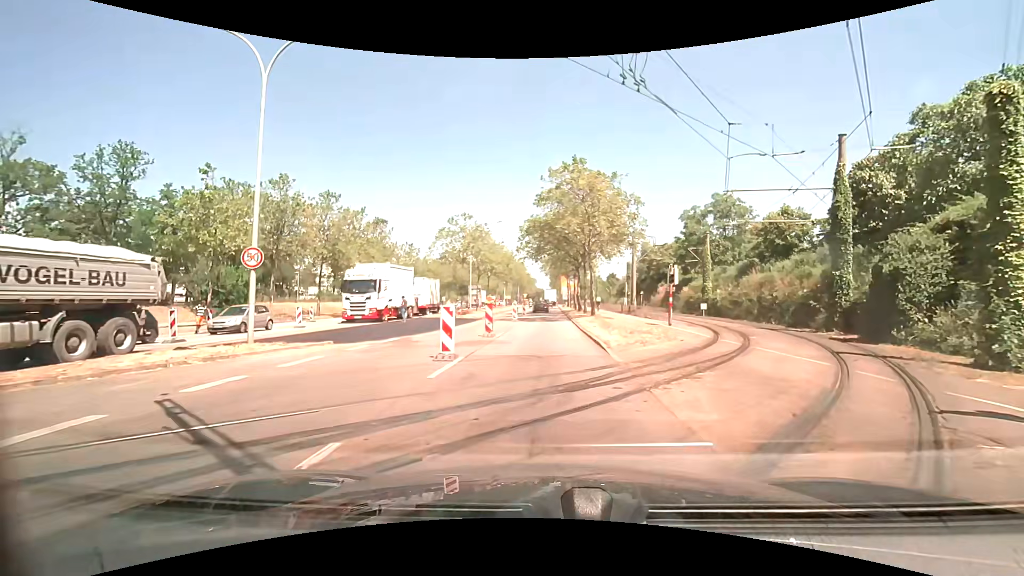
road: primary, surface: asphalt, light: Day
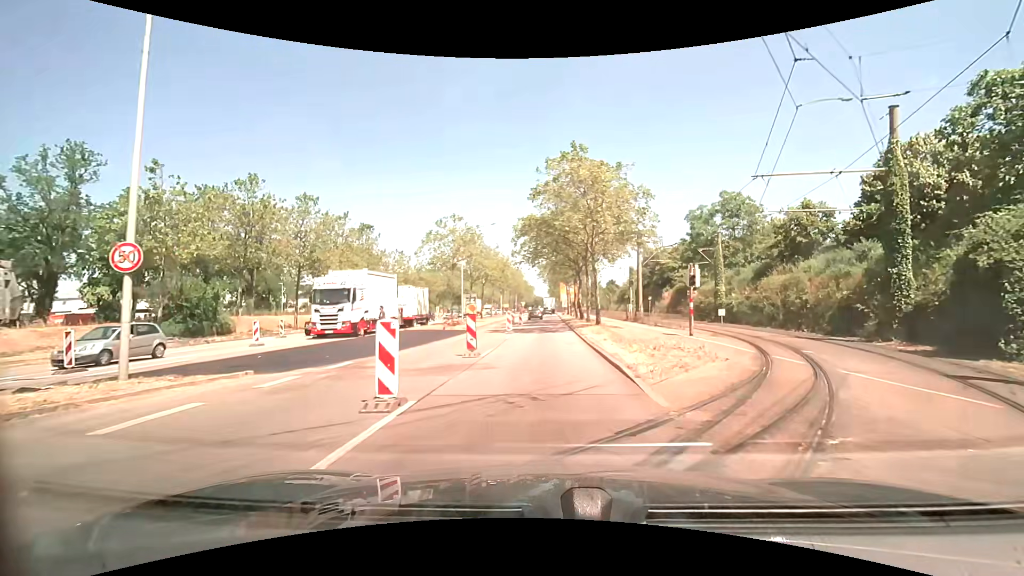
(0.0, +4.2) m; -1°
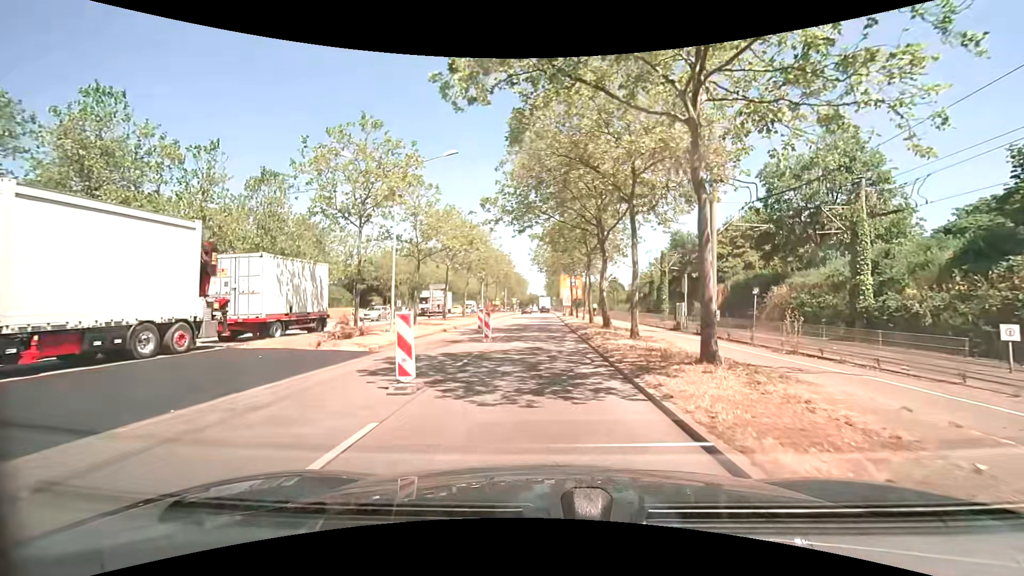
(+0.3, +21.3) m; +1°
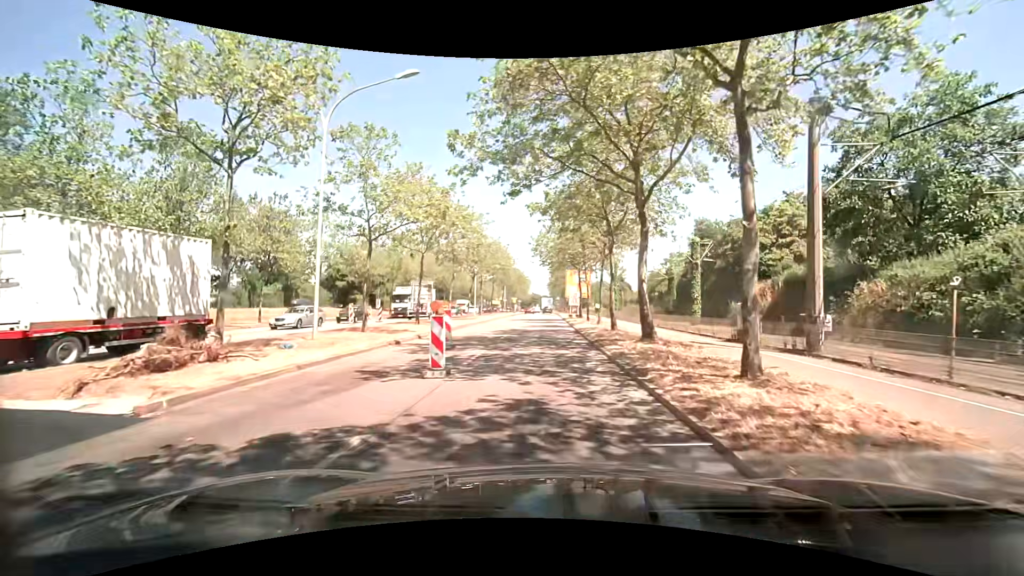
(-0.1, +9.6) m; -1°
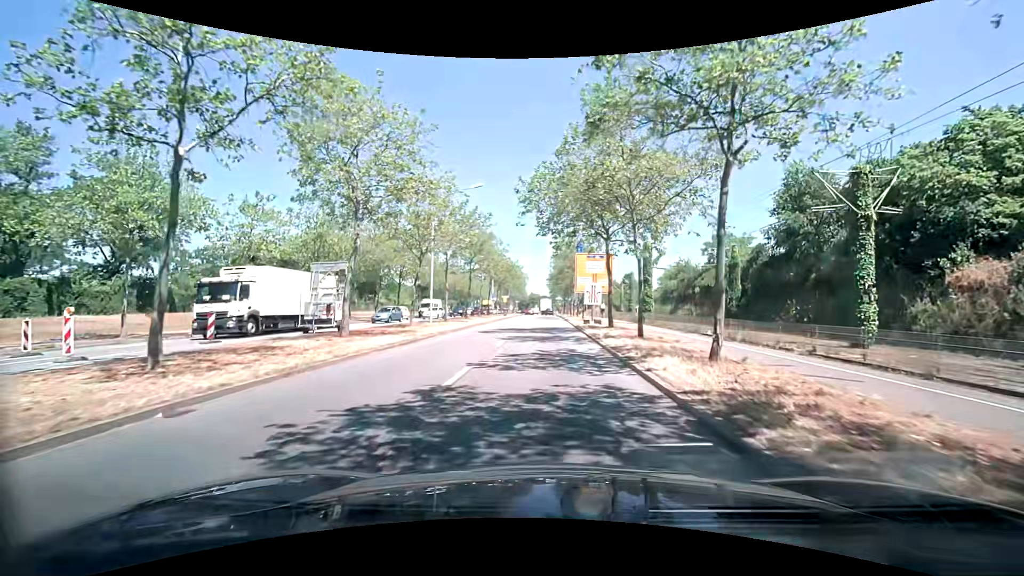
(-0.1, +21.7) m; 0°
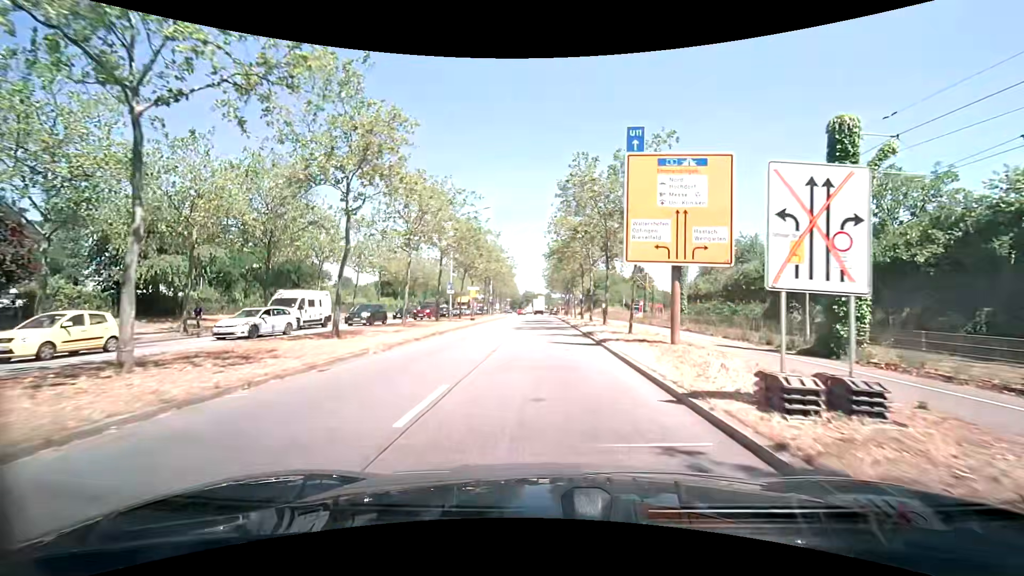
(+0.3, +29.8) m; +1°
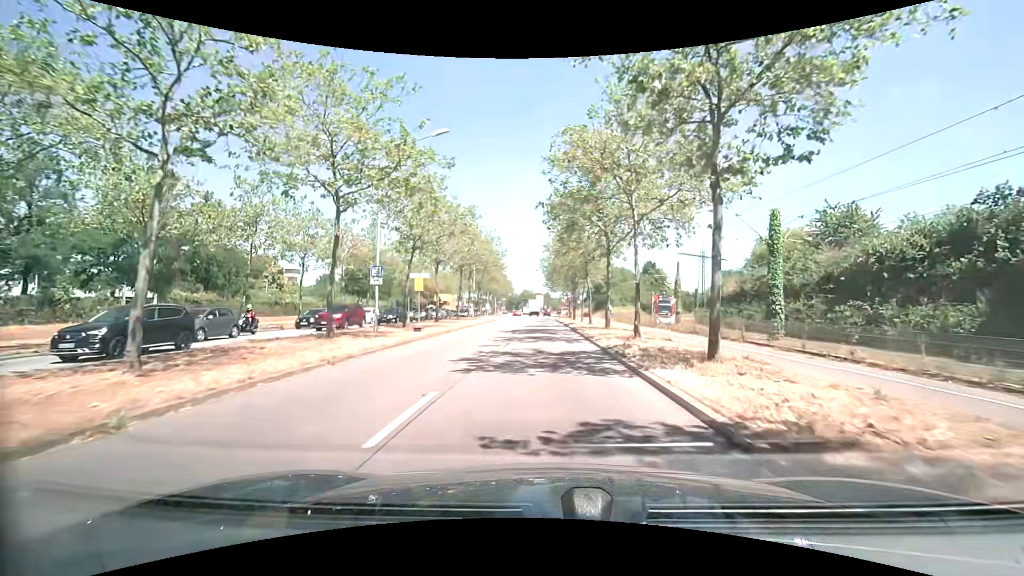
(0.0, +18.6) m; 0°
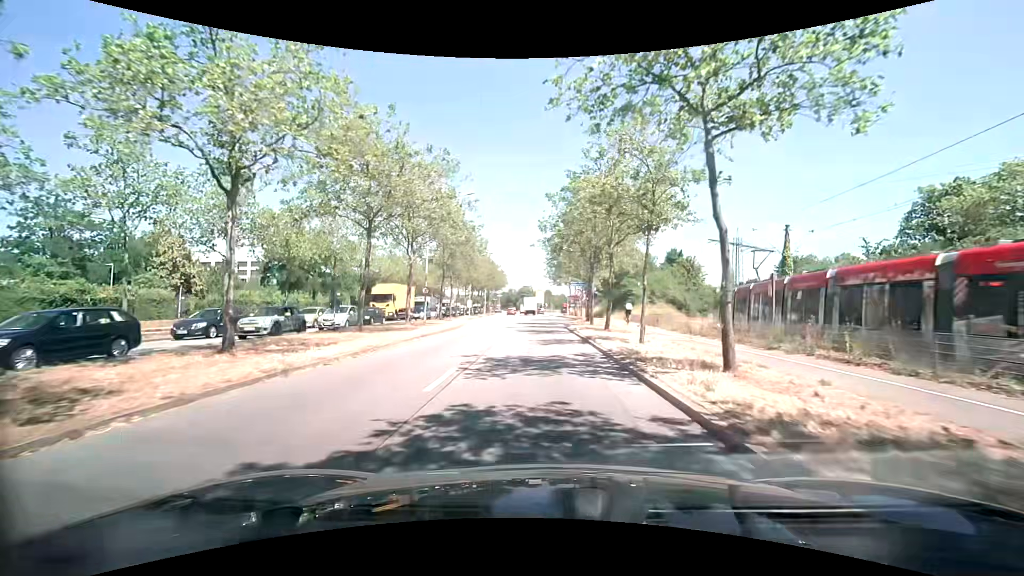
(-0.2, +25.6) m; 0°
(0, +10) (0, +20) (0, +30) (0, +40) (-1, +50) (-1, +60) (-1, +70) (-2, +80) (-2, +90) (-3, +100) m
